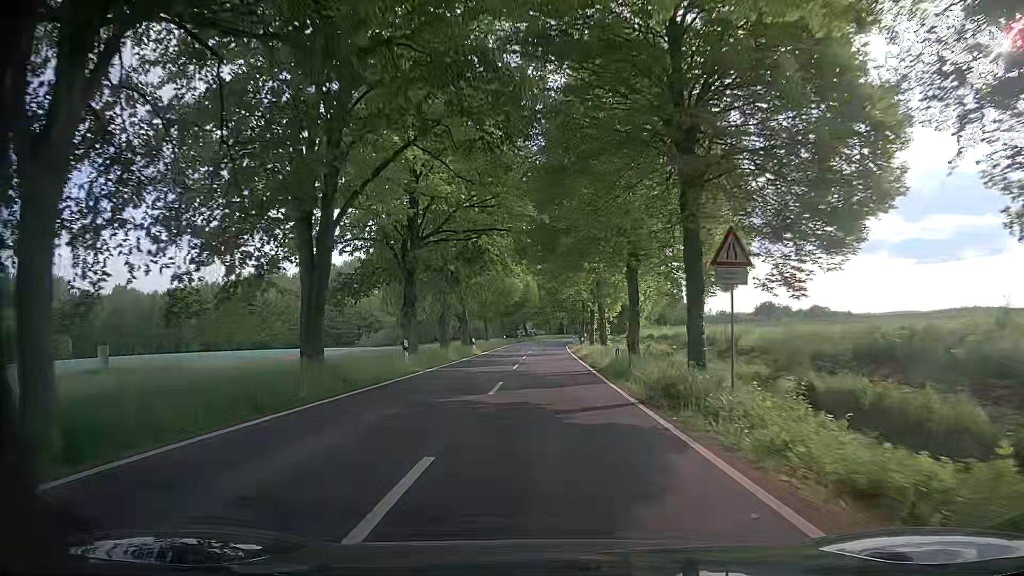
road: tertiary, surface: asphalt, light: Day
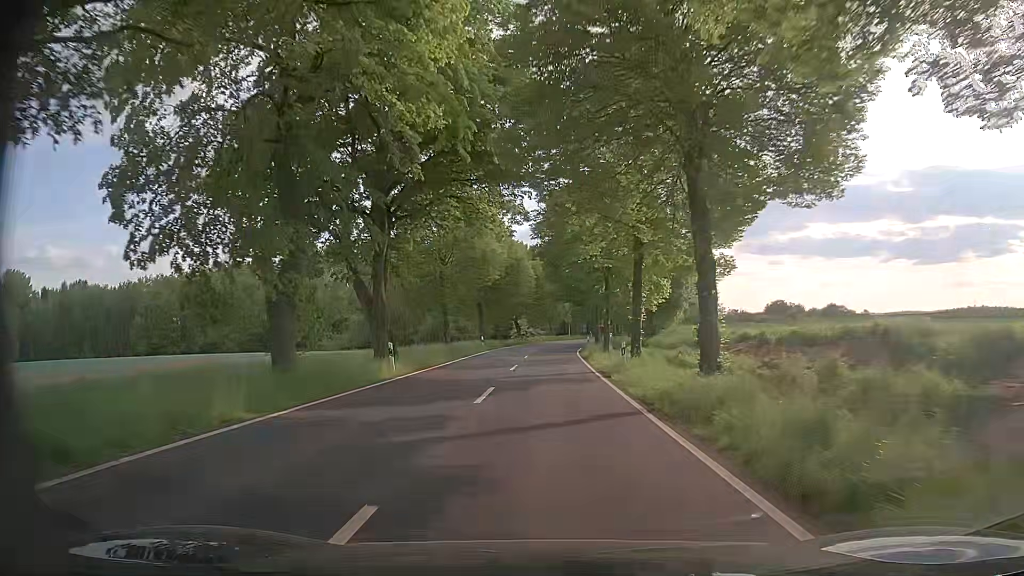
(0.0, +26.1) m; 0°
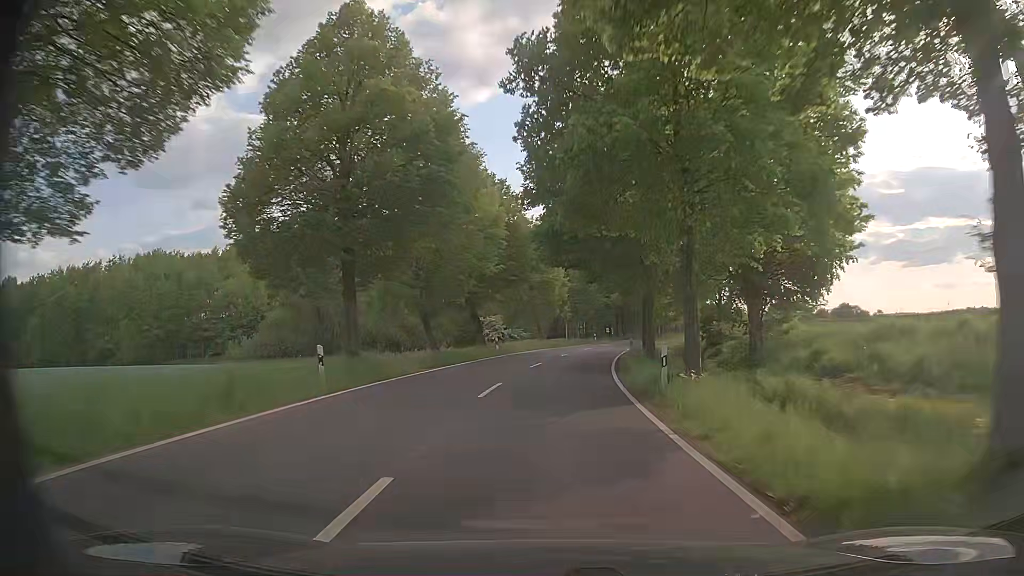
(0.0, +35.0) m; +1°
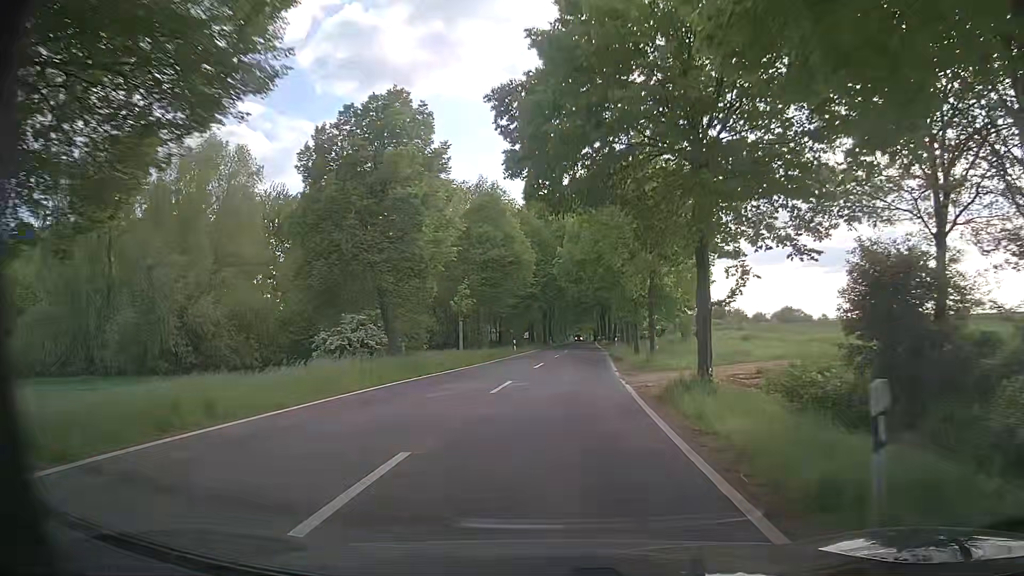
(+1.8, +34.4) m; +7°
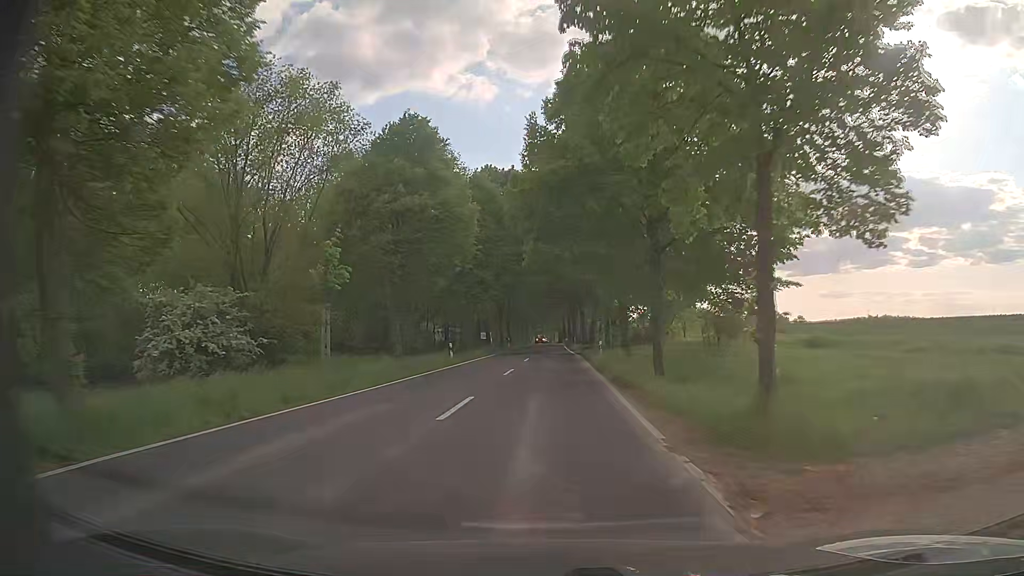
(+0.7, +16.9) m; +3°
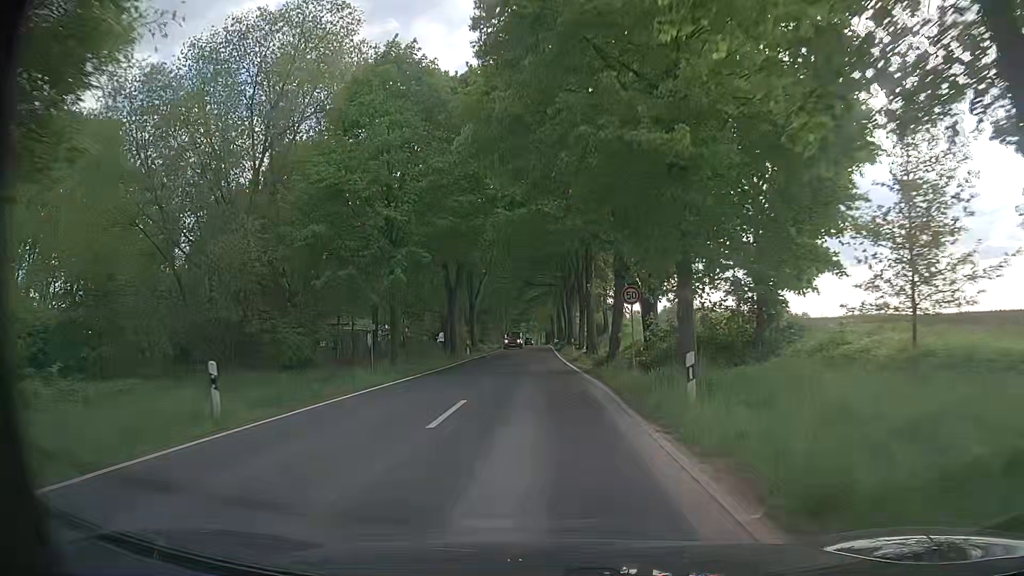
(+0.6, +24.9) m; +1°
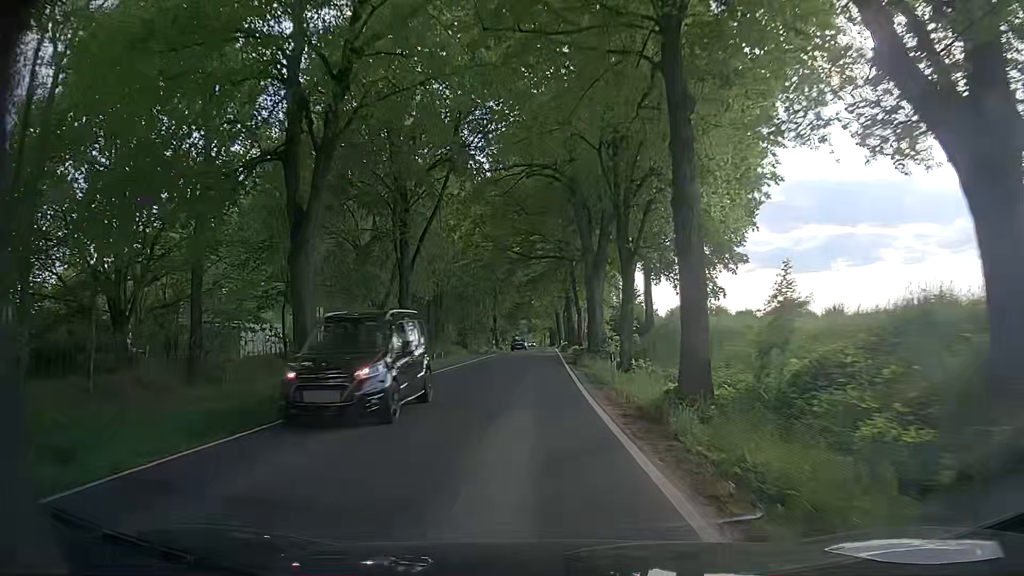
(+0.2, +25.0) m; 0°
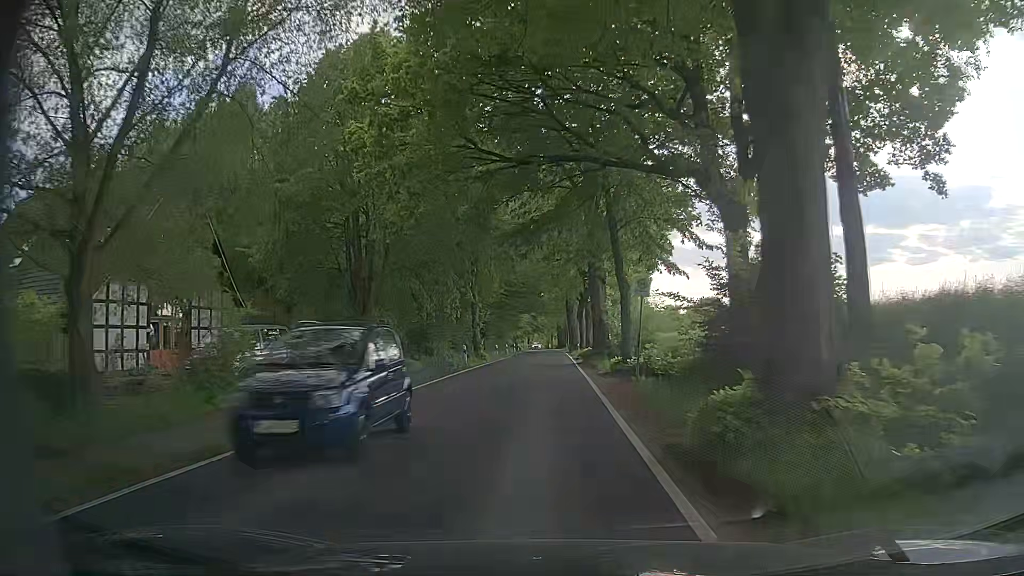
(-0.2, +25.2) m; -1°
(0, +10) (0, +20) (0, +30) (0, +40) (0, +50) (0, +60) (+1, +70) (+1, +80) (+1, +90) (+1, +100) m
